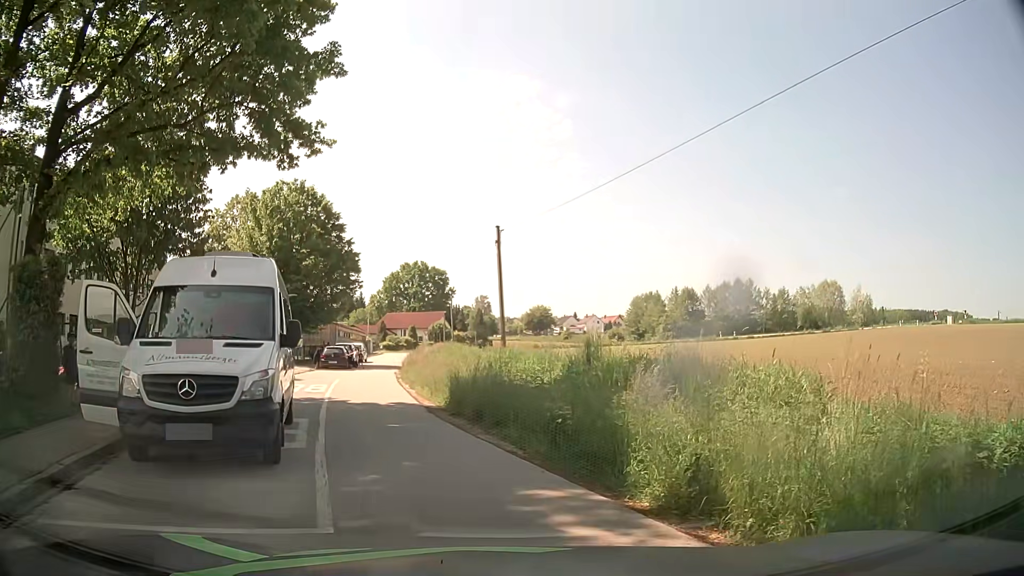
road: residential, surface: asphalt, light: Day
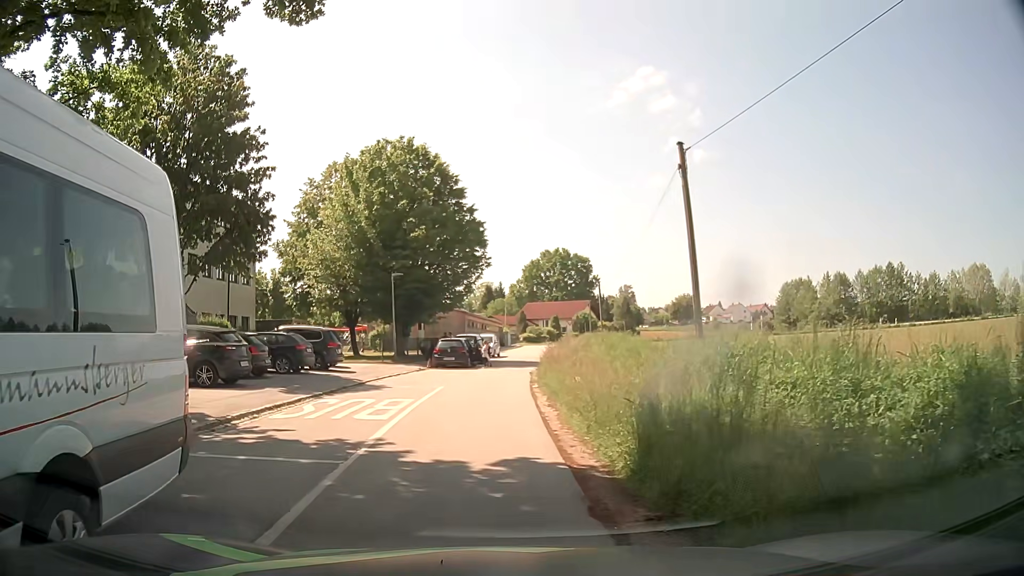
(-0.8, +9.7) m; -12°
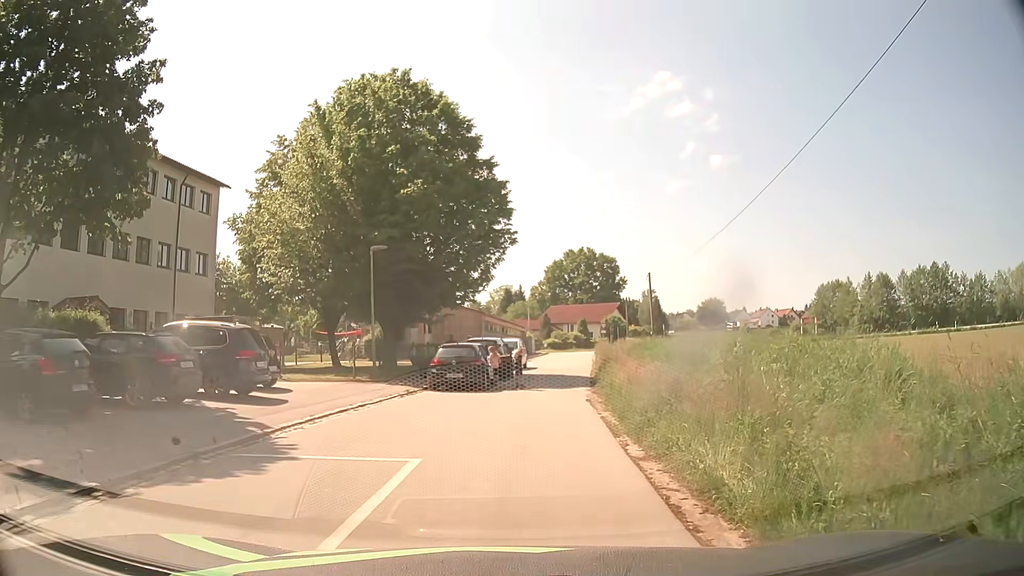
(-0.5, +11.6) m; -1°
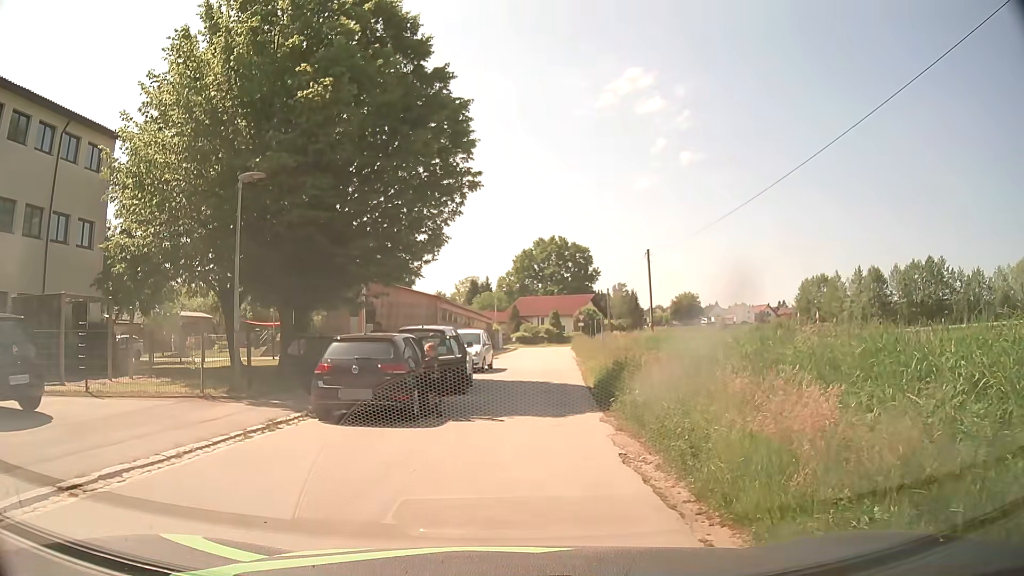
(+0.2, +9.3) m; +4°
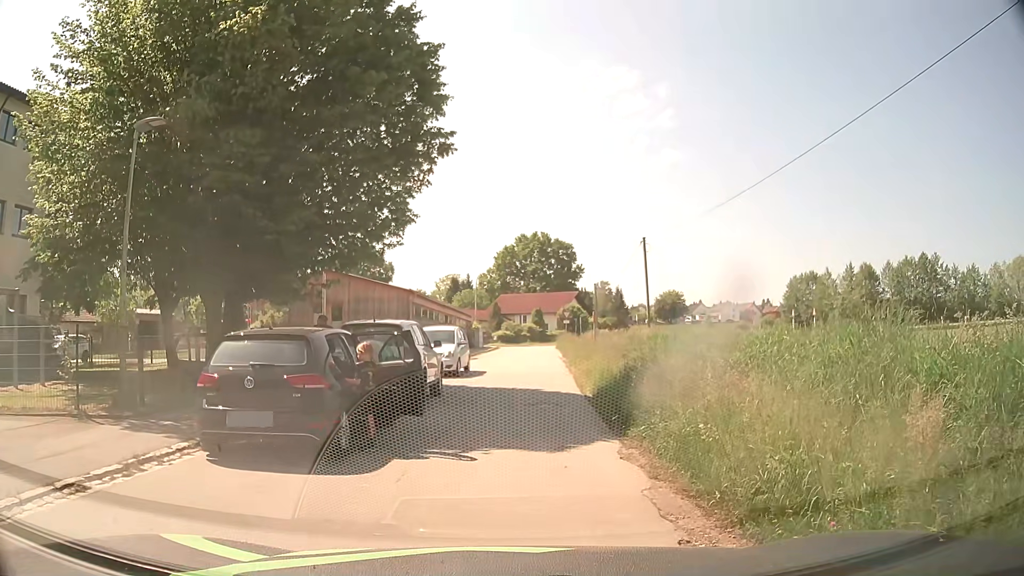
(0.0, +3.7) m; 0°
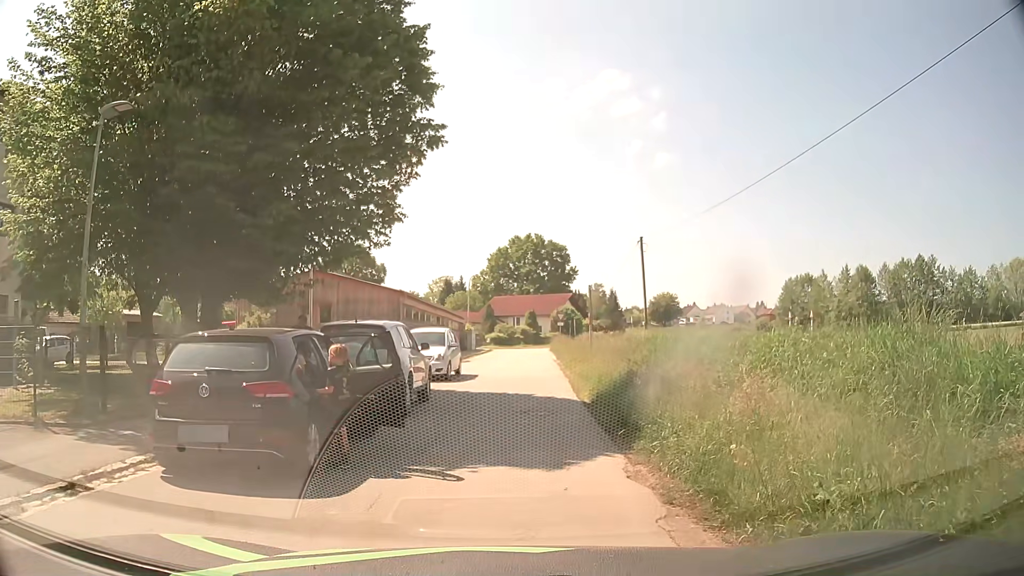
(0.0, +0.9) m; 0°
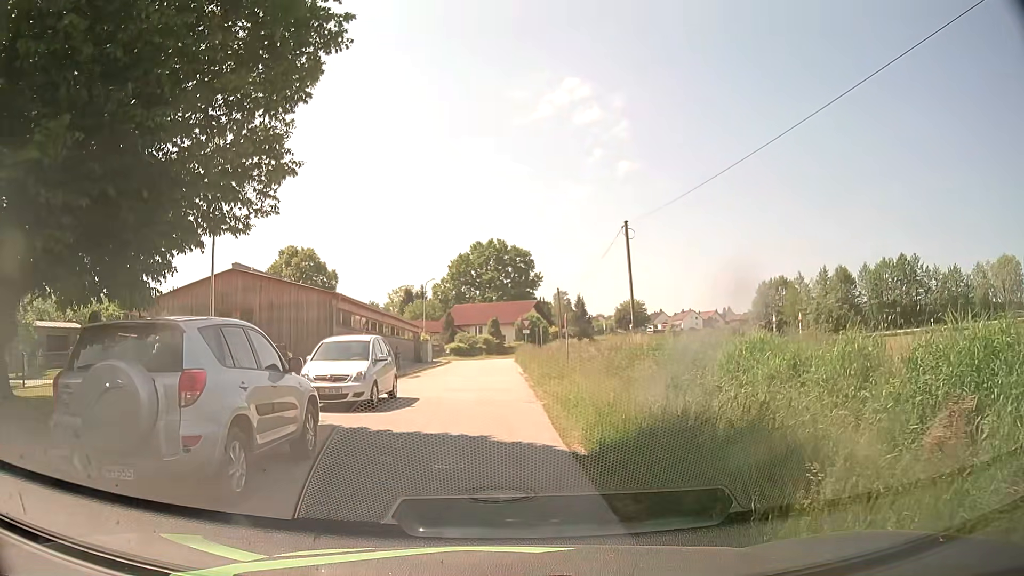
(+0.3, +6.2) m; +4°
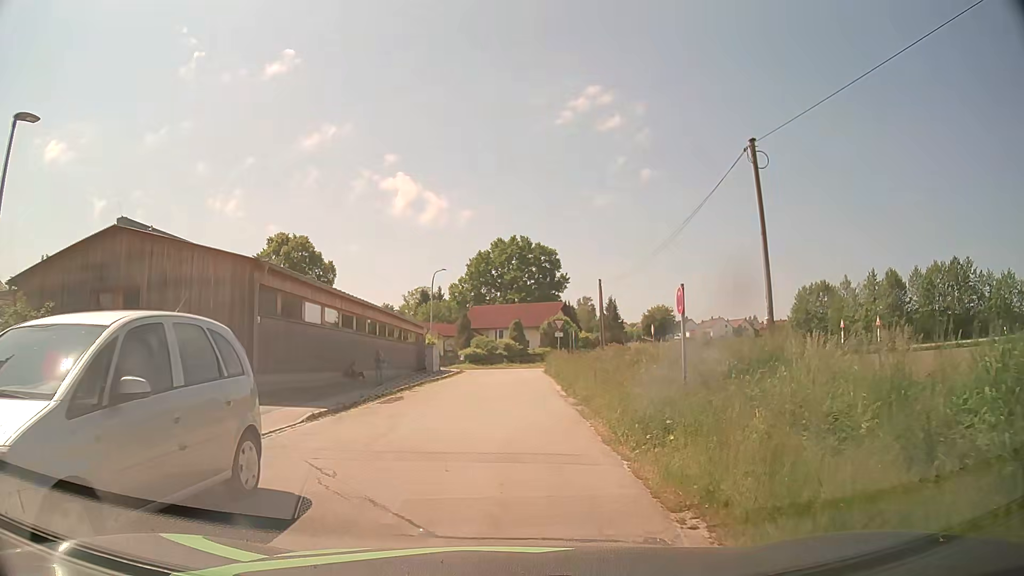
(-0.5, +11.8) m; -2°
